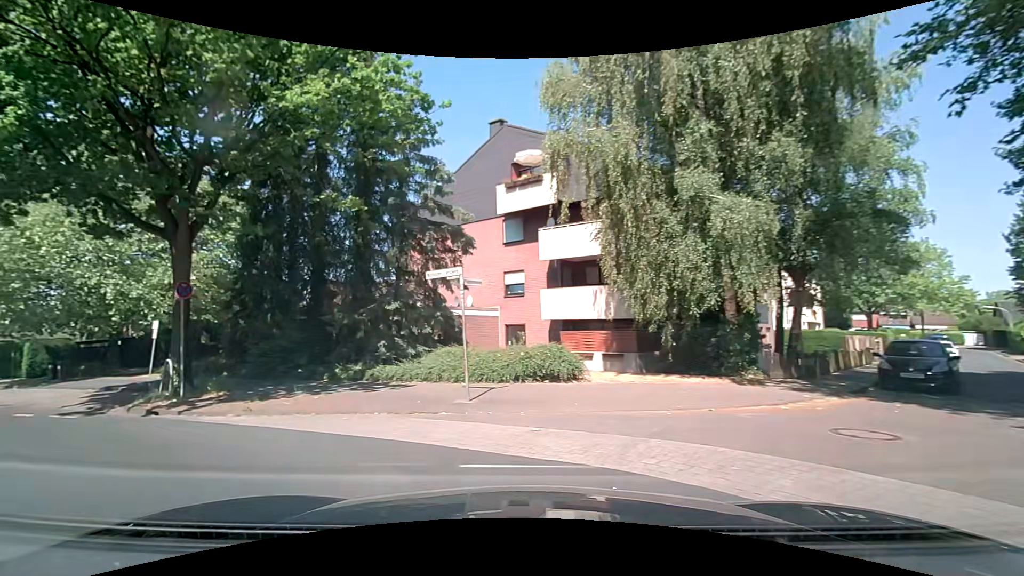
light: Day
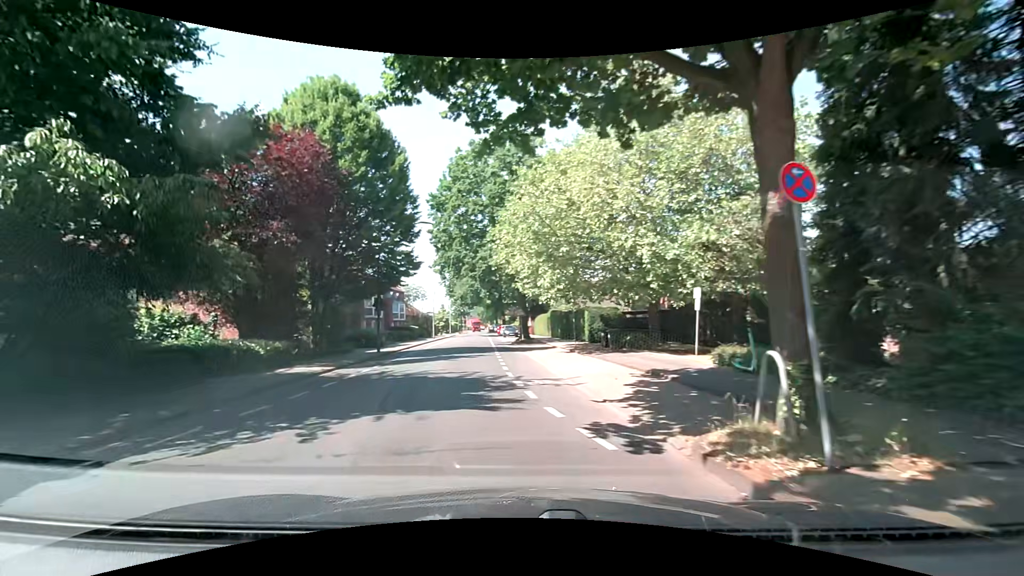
(-4.2, +8.1) m; -51°
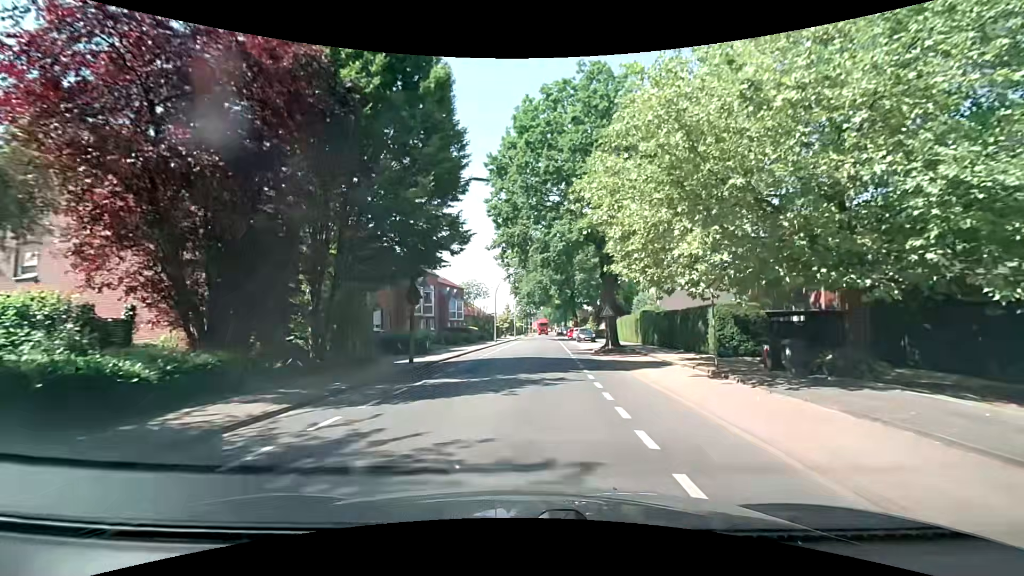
(-1.2, +9.6) m; -8°
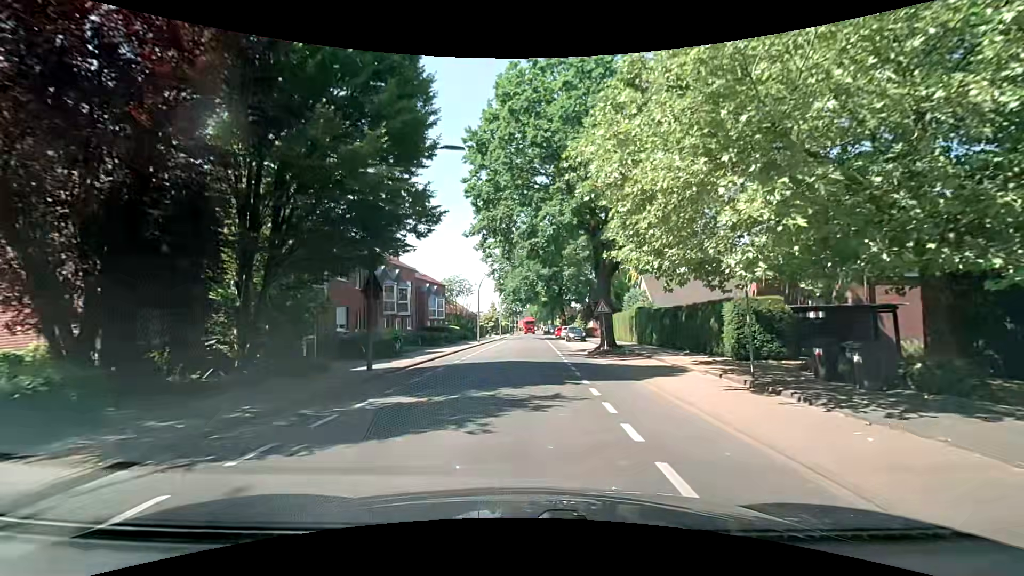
(0.0, +3.7) m; +1°
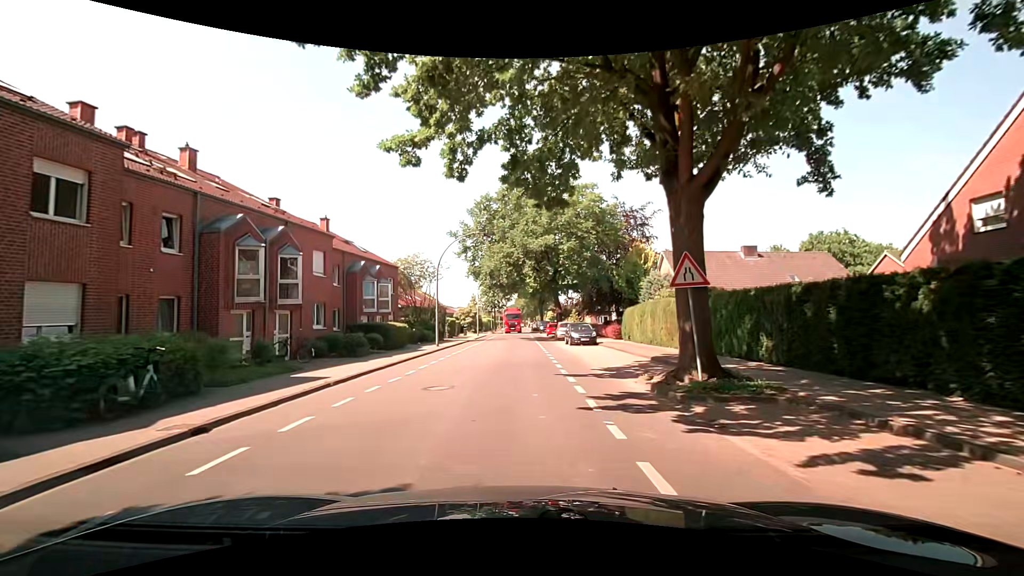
(+0.3, +16.0) m; +3°
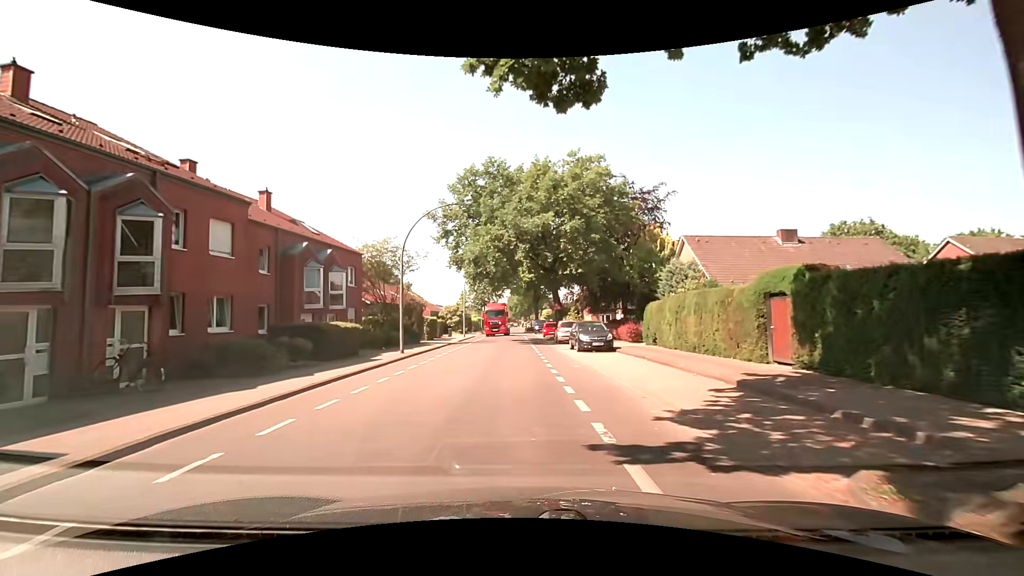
(-0.1, +8.0) m; 0°
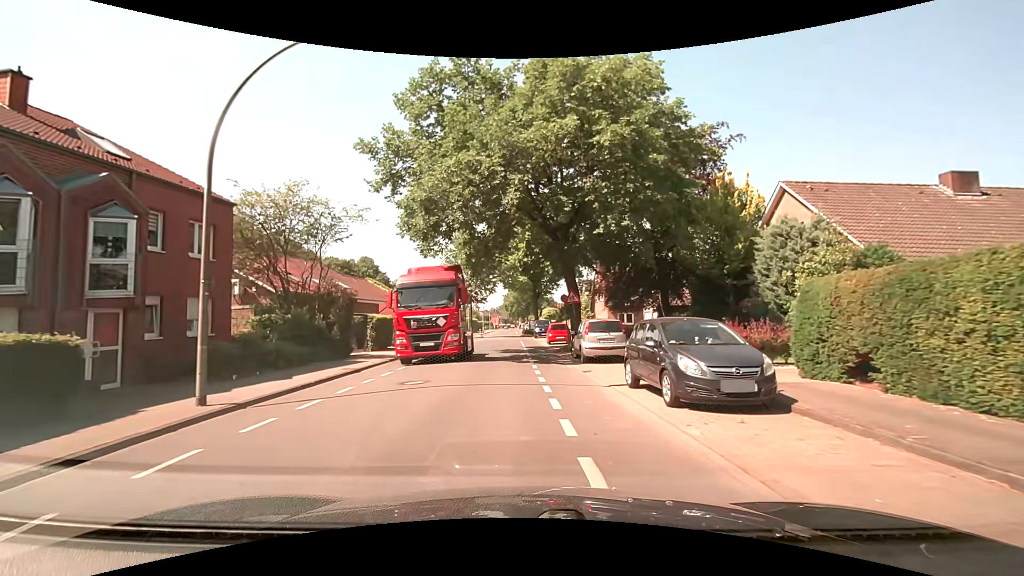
(-0.2, +15.4) m; -1°
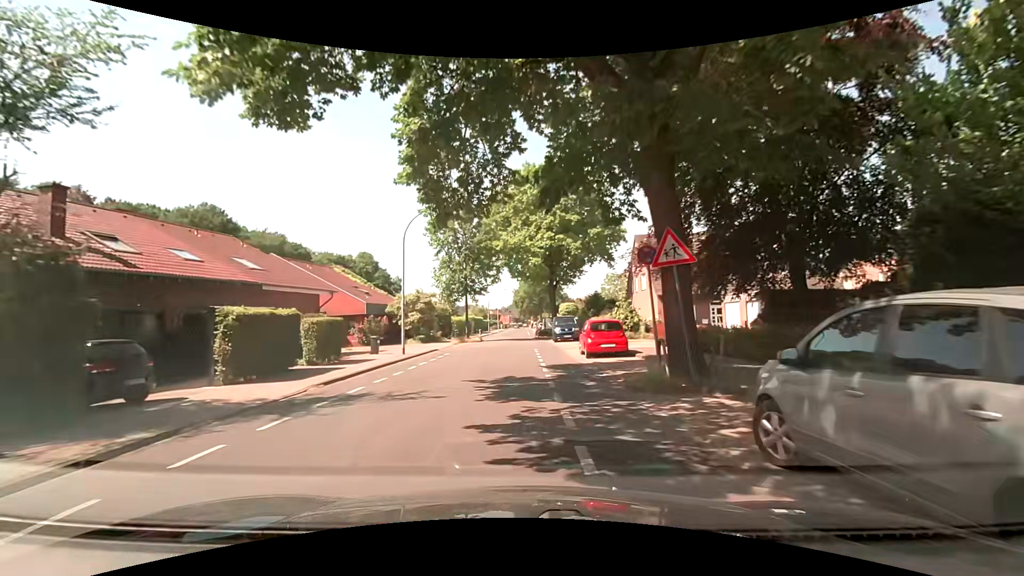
(0.0, +15.6) m; -1°
(0, +10) (0, +20) (-1, +30) (-1, +40) (-1, +50) (-1, +60) (0, +70) (0, +80) (-1, +90) (-1, +100) m
